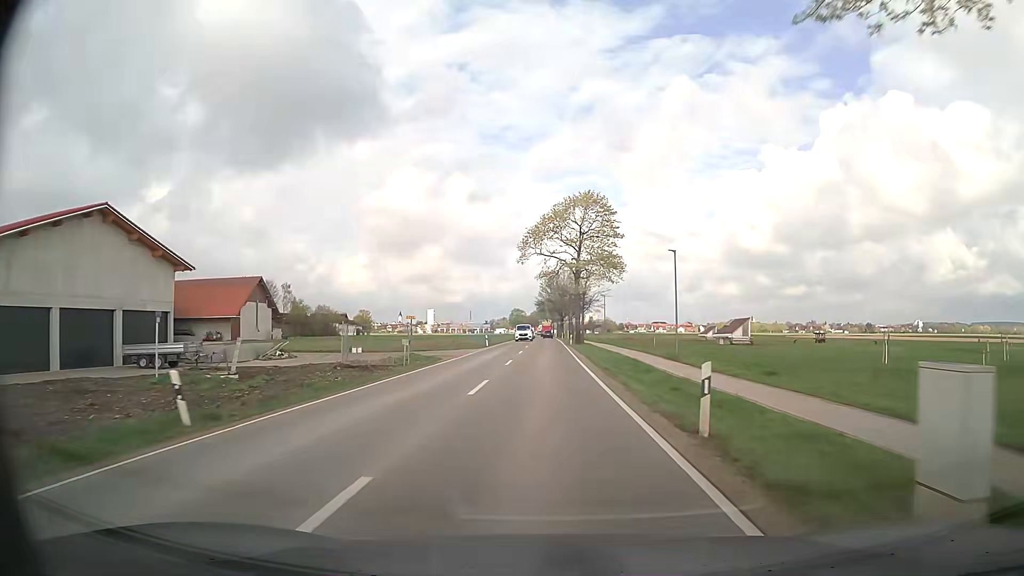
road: secondary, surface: asphalt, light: Day
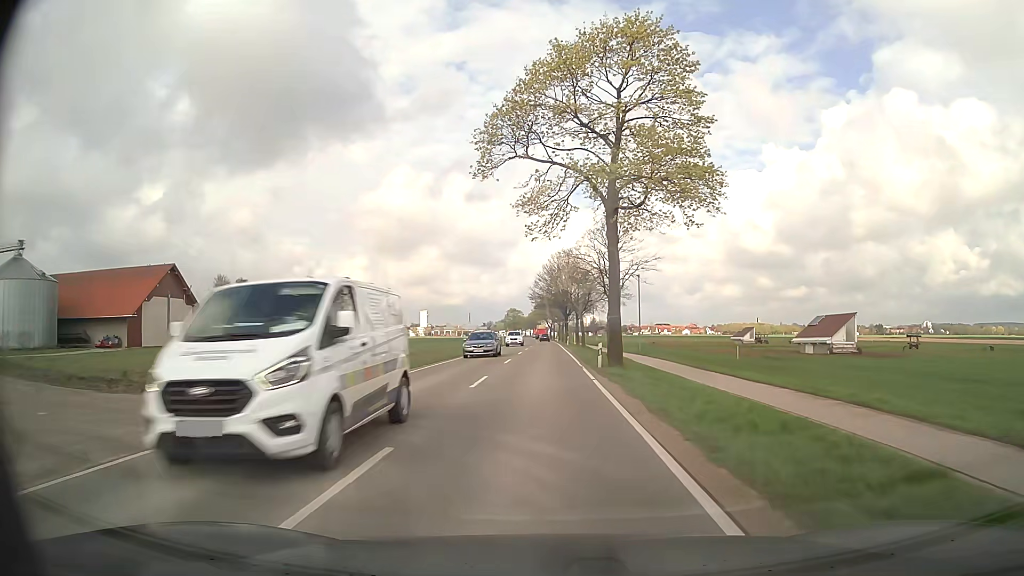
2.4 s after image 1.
(+0.2, +34.5) m; 0°
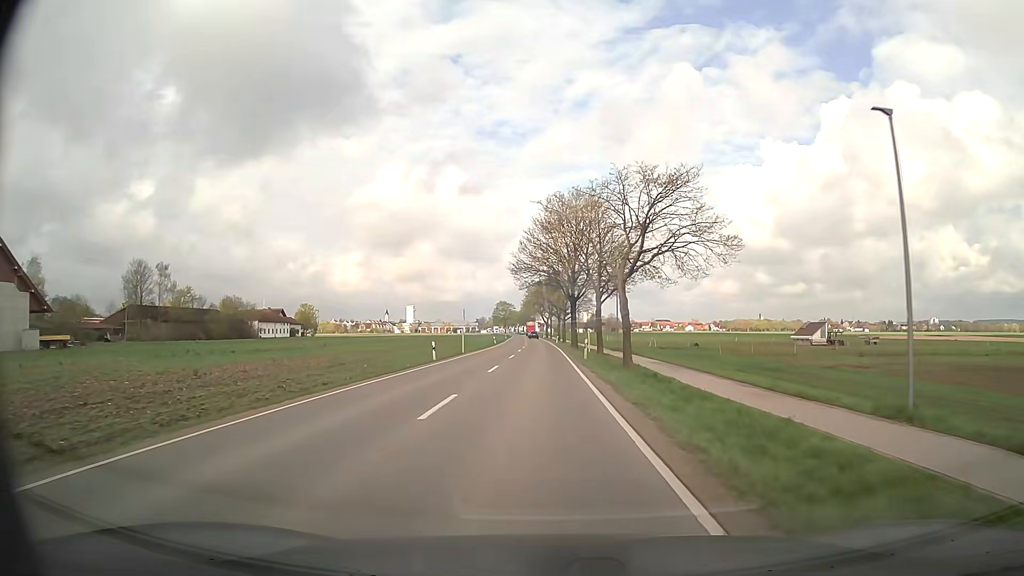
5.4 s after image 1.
(0.0, +41.6) m; 0°
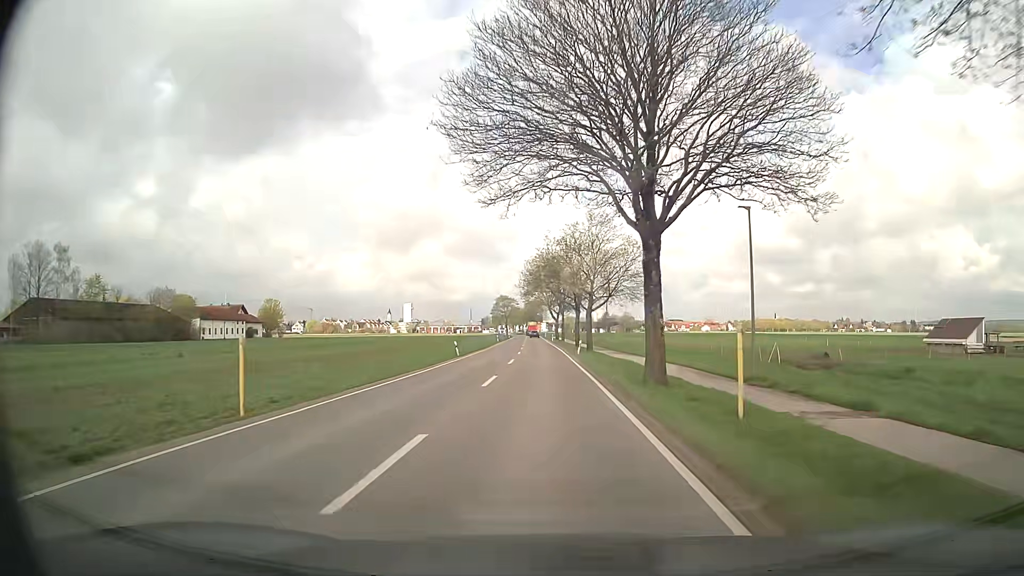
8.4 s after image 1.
(-0.4, +41.4) m; -1°
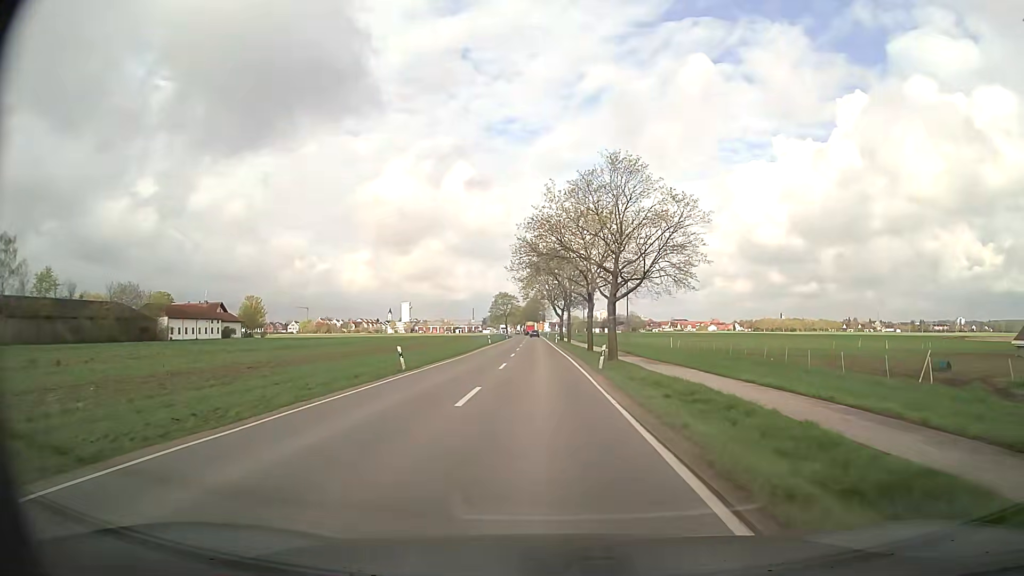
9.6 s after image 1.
(0.0, +16.9) m; -1°
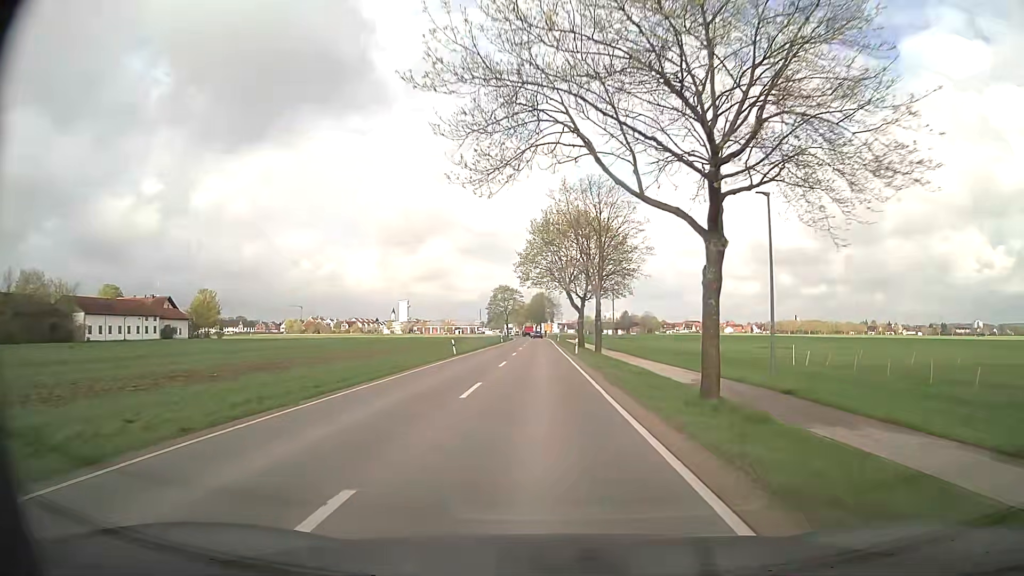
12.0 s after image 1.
(-0.2, +34.7) m; -1°
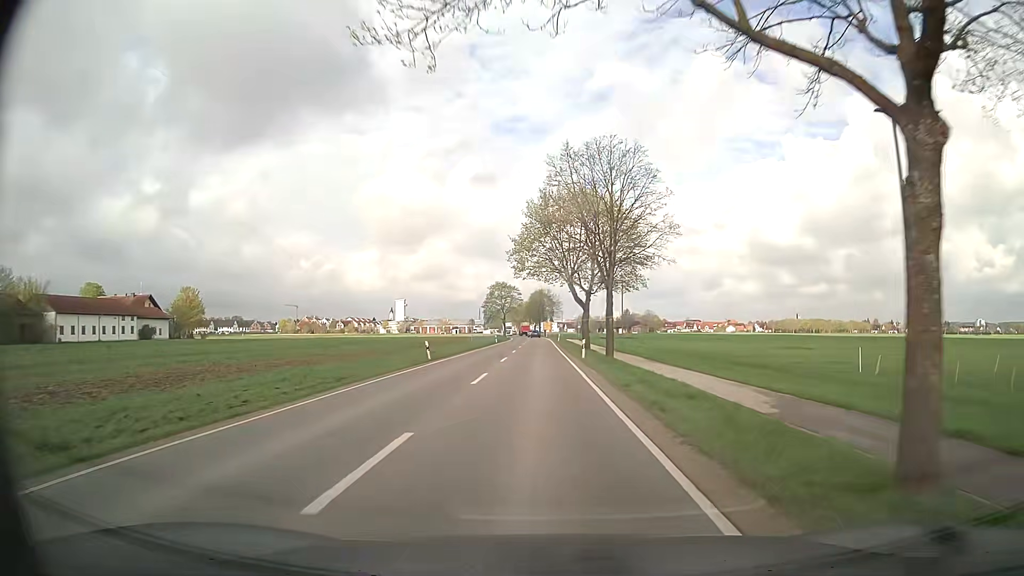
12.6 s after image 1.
(0.0, +8.9) m; 0°
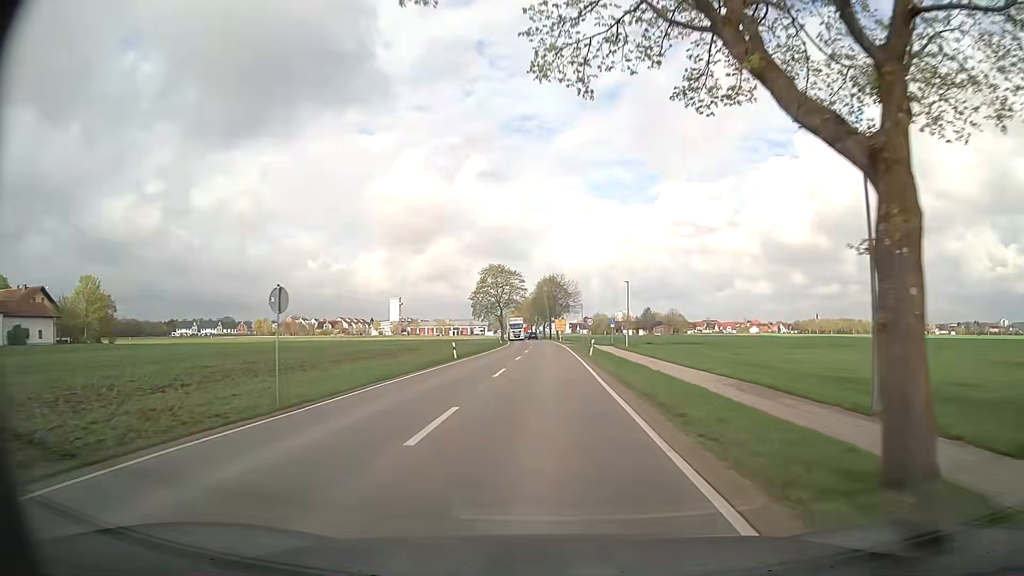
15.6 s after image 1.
(-0.6, +45.1) m; -1°
